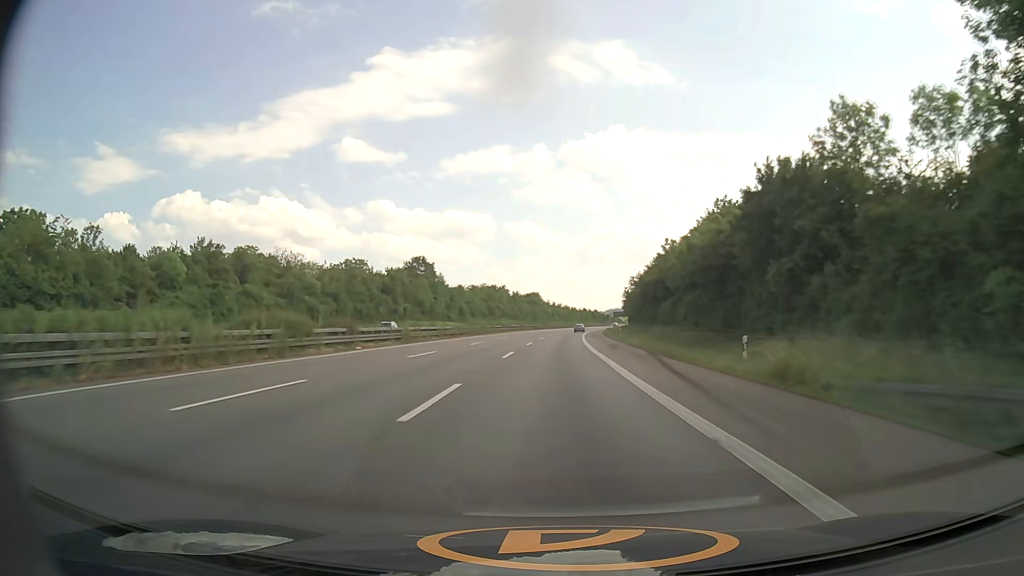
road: motorway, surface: asphalt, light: Day
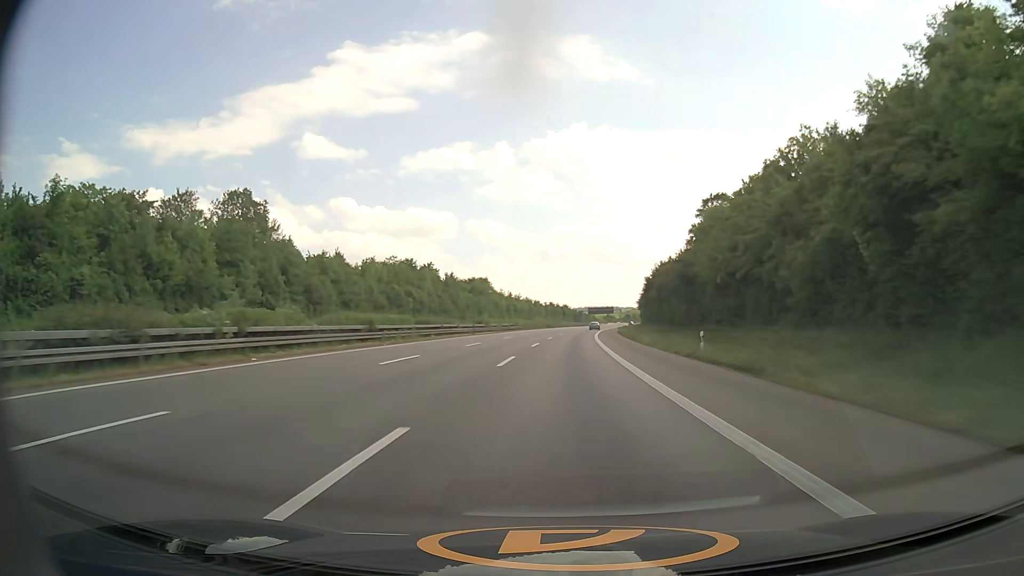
(+2.3, +95.9) m; +3°
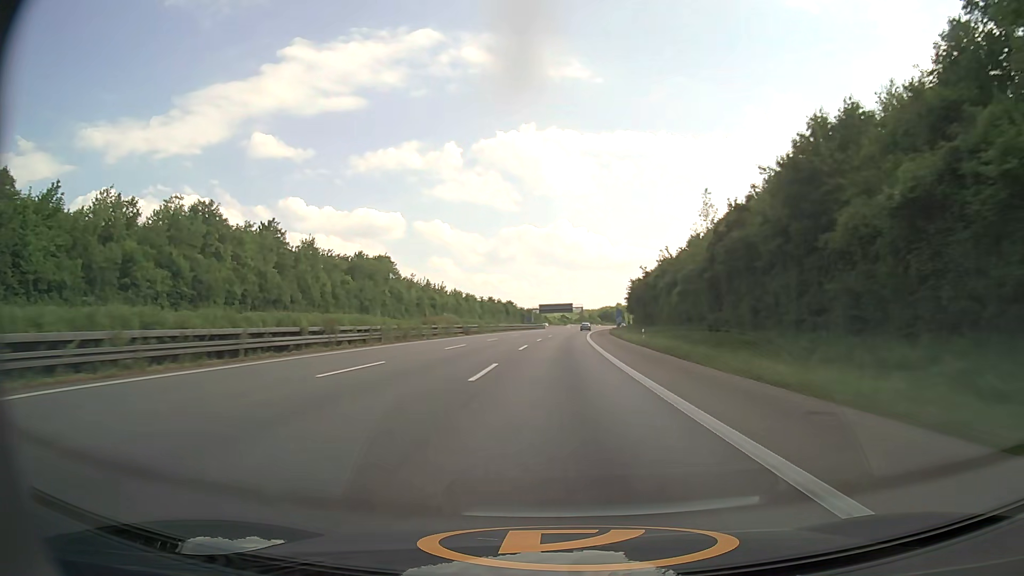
(+2.9, +76.4) m; +4°
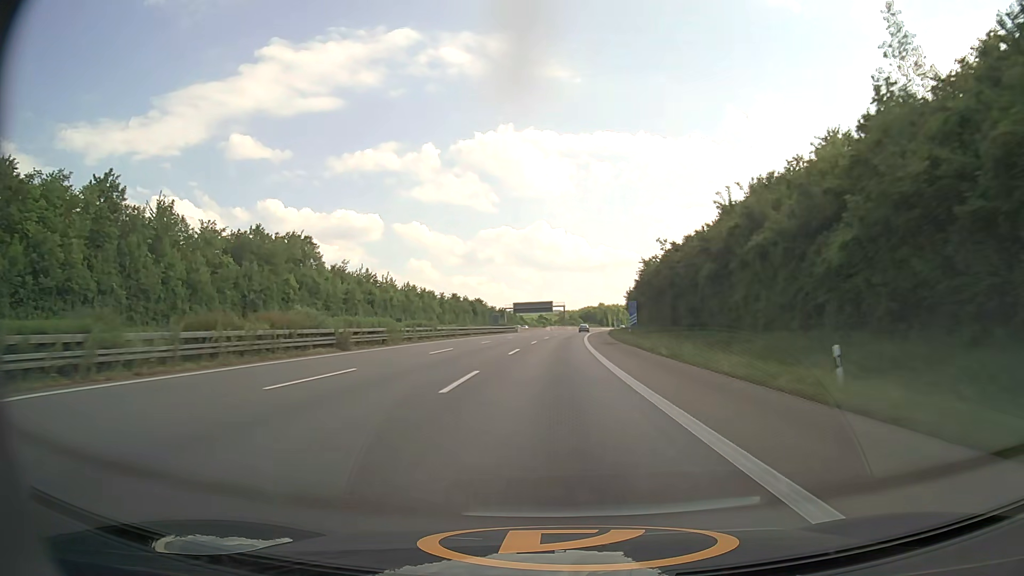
(+0.7, +38.1) m; +2°
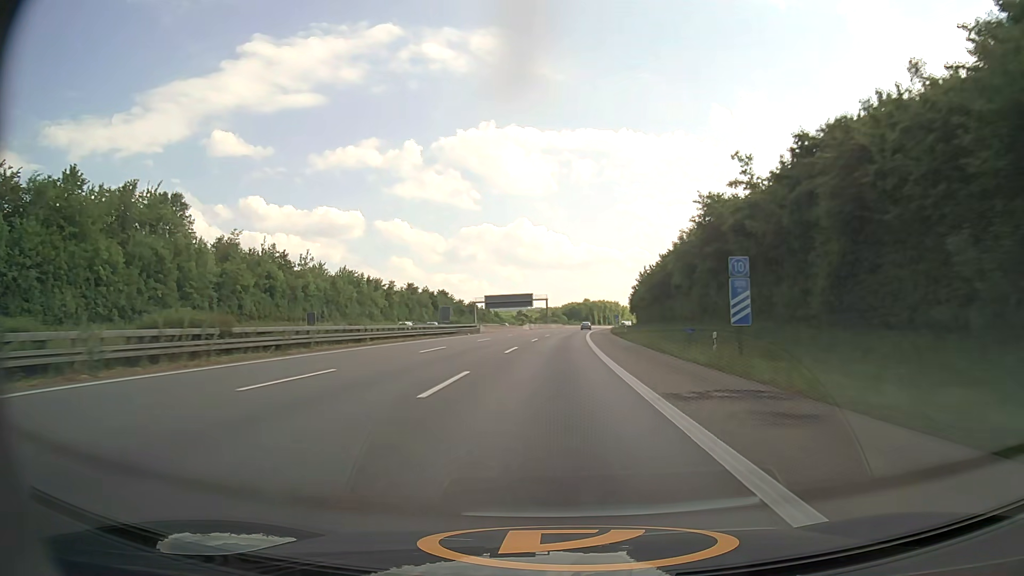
(+0.5, +37.9) m; +2°
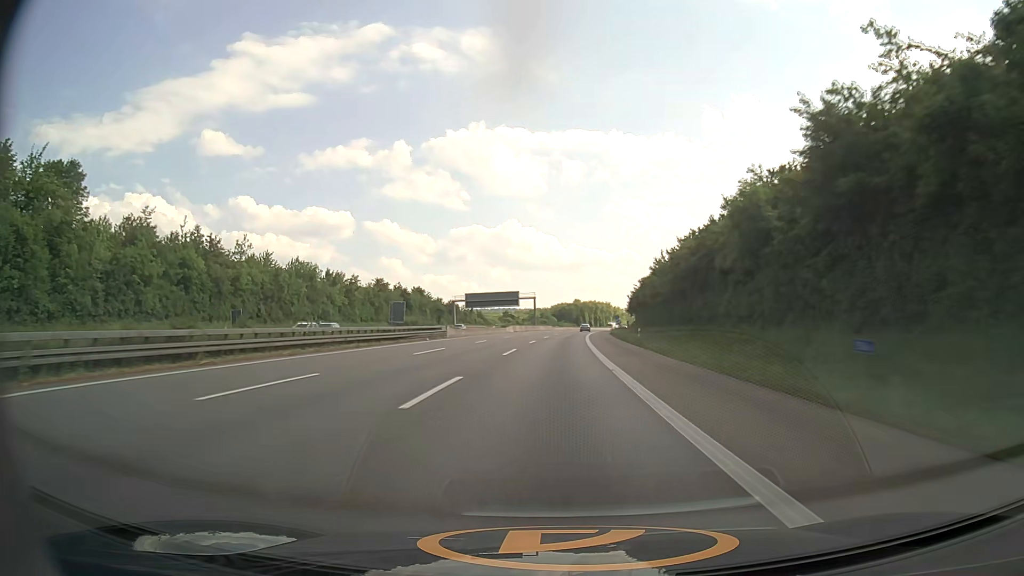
(+0.1, +18.9) m; +1°
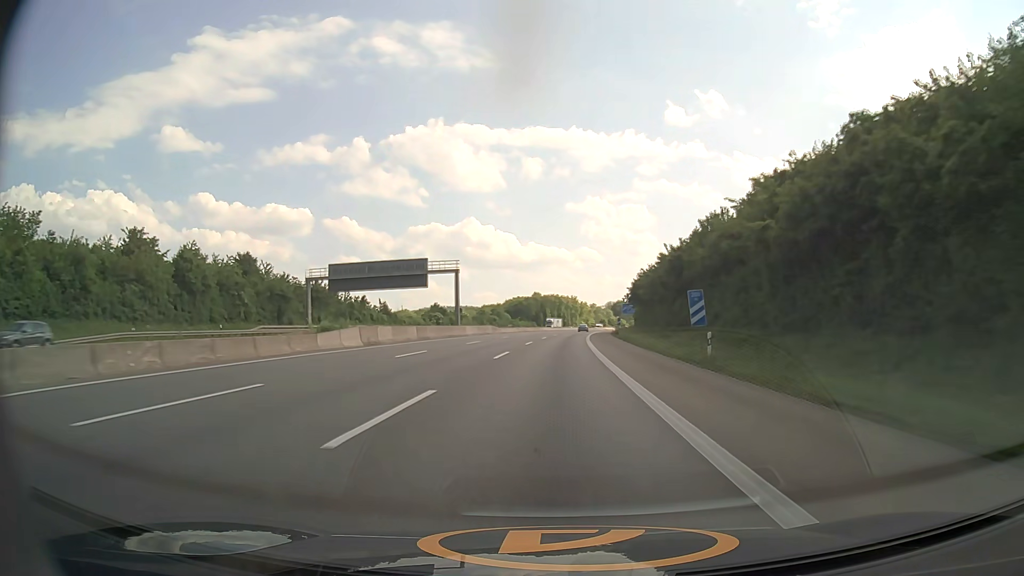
(+2.3, +75.2) m; +3°
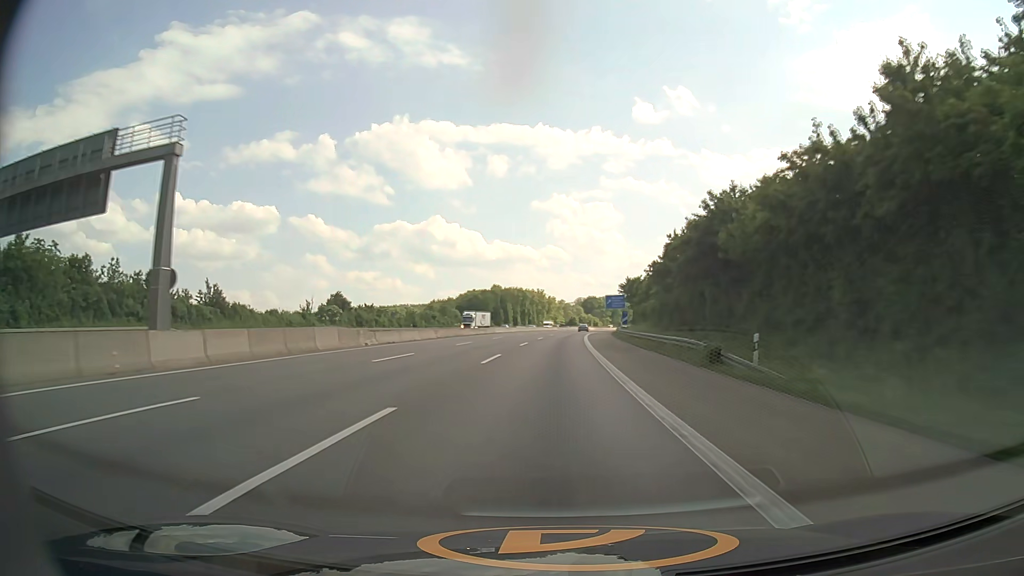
(+1.4, +56.5) m; +3°
(0, +10) (0, +20) (0, +30) (+1, +40) (+1, +50) (+1, +60) (+2, +70) (+2, +80) (+3, +90) (+4, +100) m
